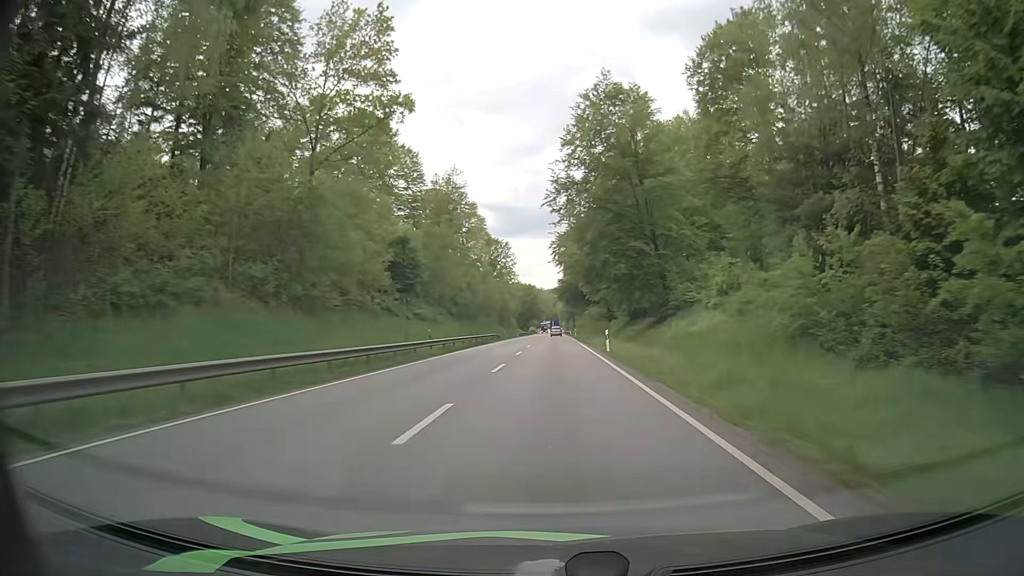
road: primary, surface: asphalt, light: Day
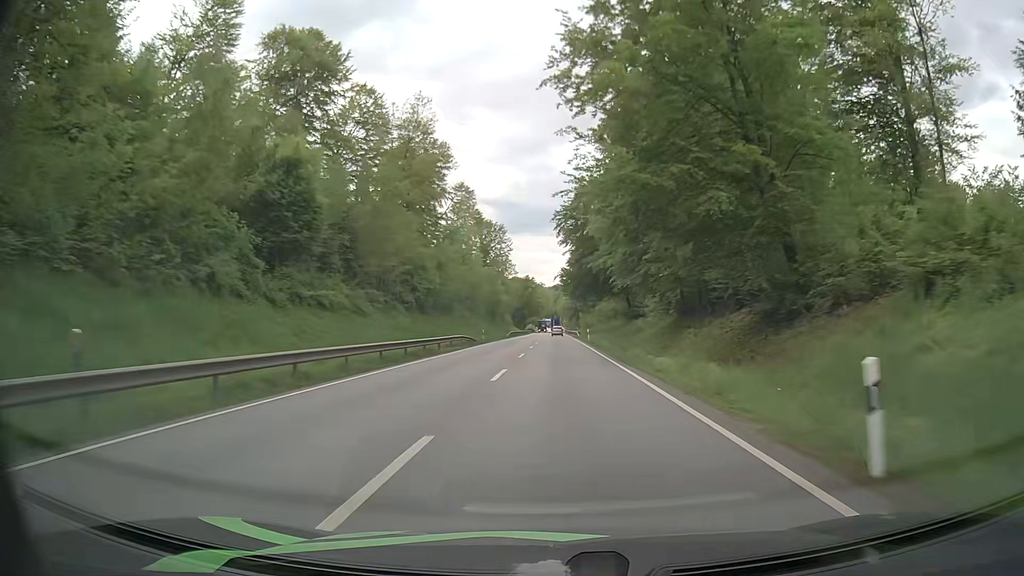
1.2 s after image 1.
(+0.1, +27.4) m; 0°
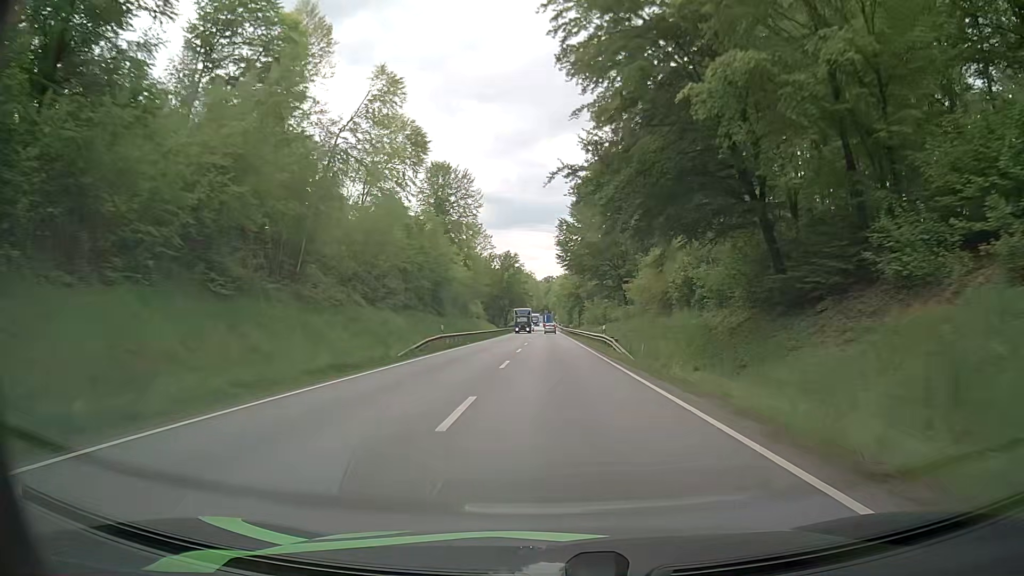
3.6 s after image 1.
(+0.7, +55.7) m; +1°
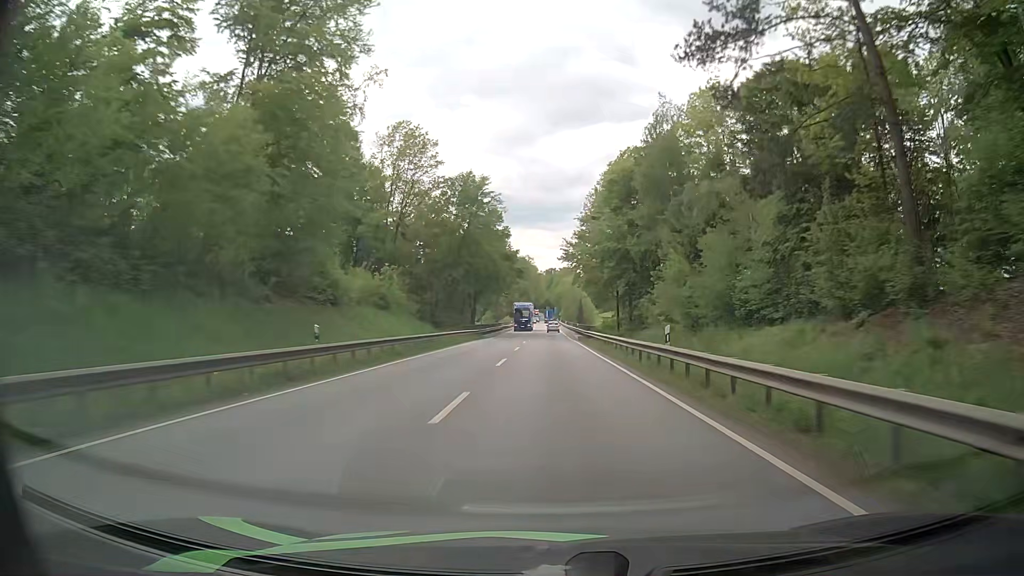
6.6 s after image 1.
(-0.1, +71.7) m; 0°
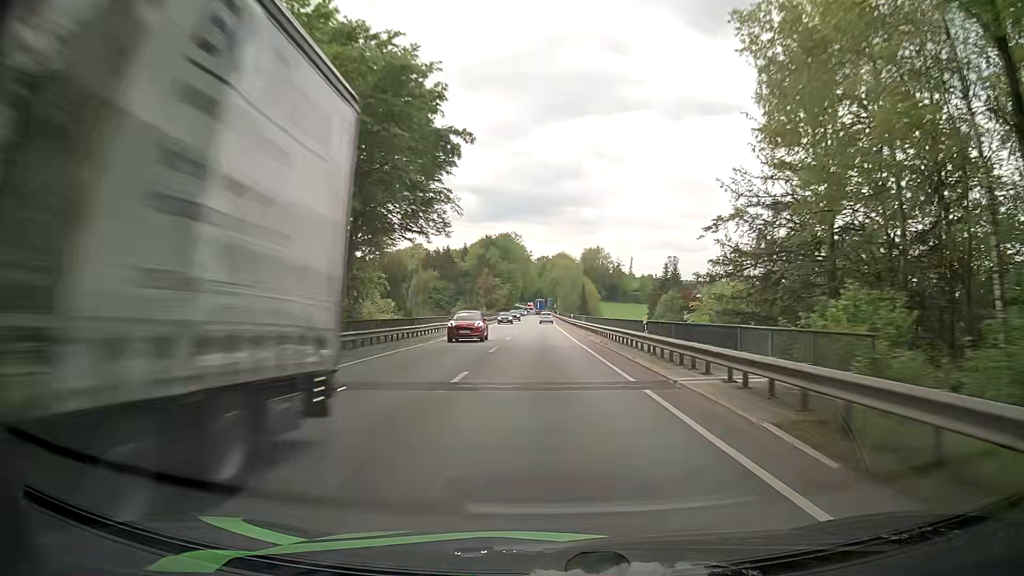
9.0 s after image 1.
(+0.2, +56.7) m; +1°
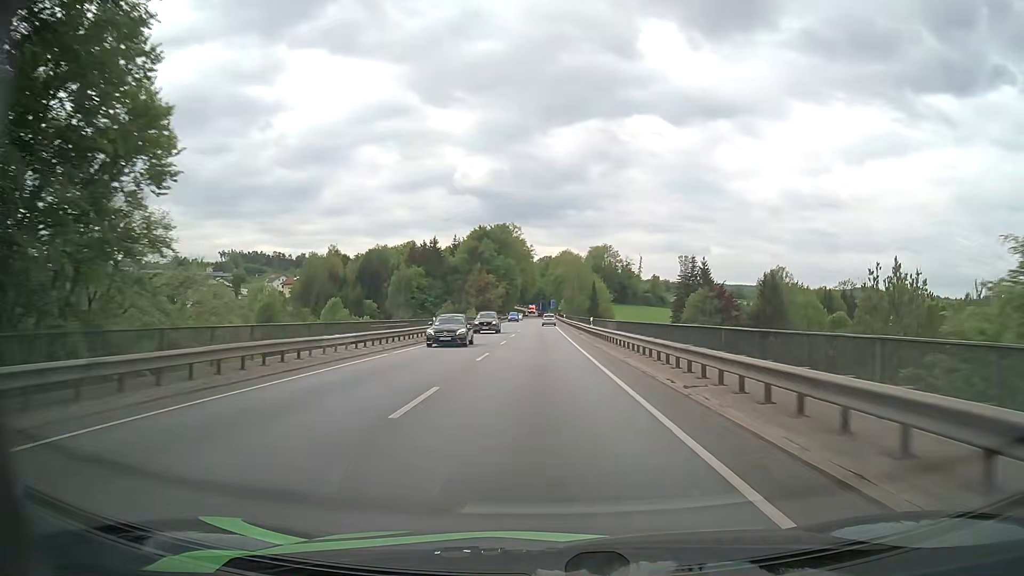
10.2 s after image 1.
(+0.1, +26.8) m; 0°
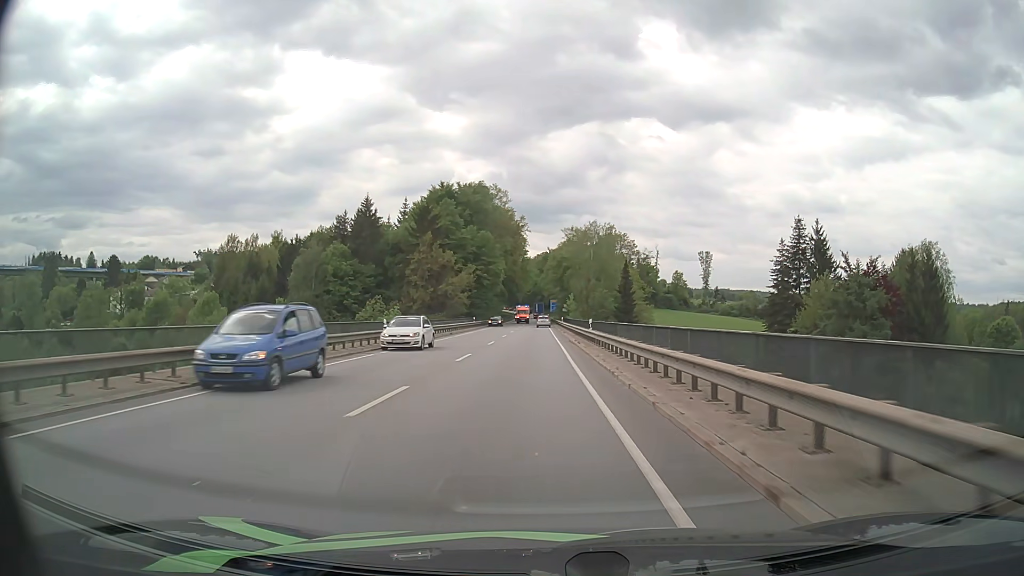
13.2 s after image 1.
(+0.2, +59.0) m; 0°
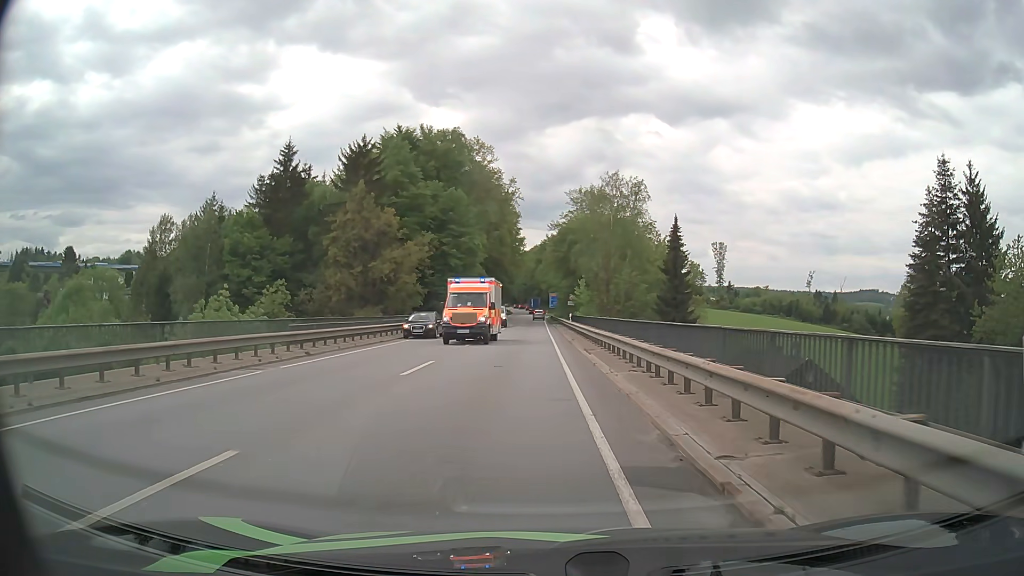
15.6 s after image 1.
(0.0, +30.4) m; 0°
(0, +10) (0, +20) (0, +30) (-1, +40) (-1, +50) (-1, +60) (-1, +70) (-1, +80) (-1, +90) (-1, +100) m
